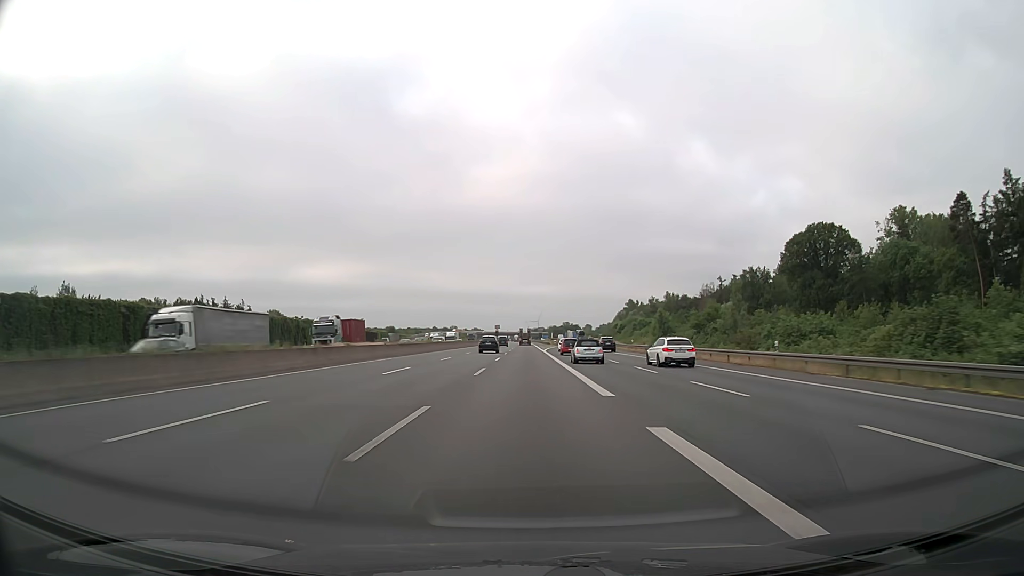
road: motorway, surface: asphalt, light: Day
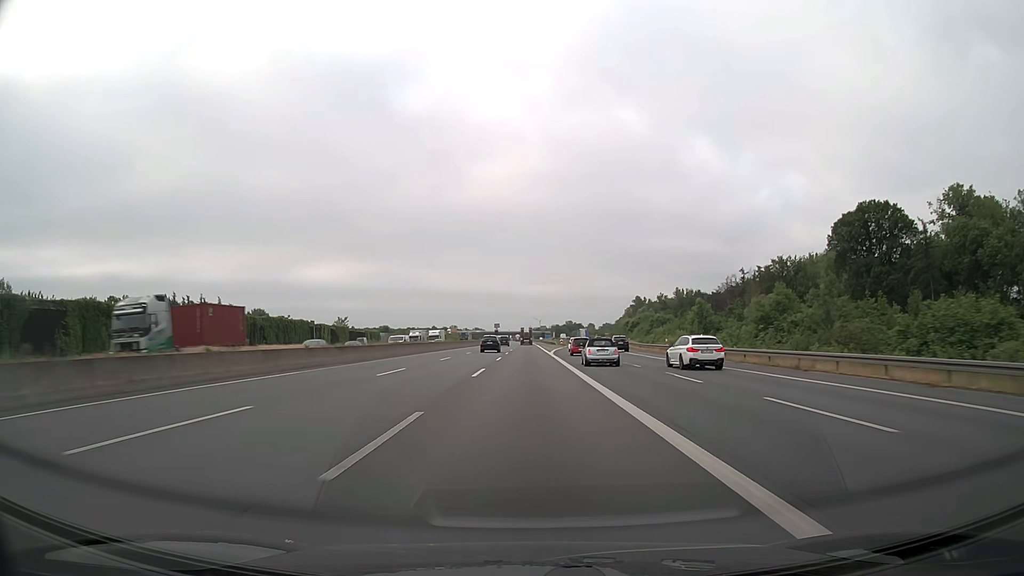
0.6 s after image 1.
(0.0, +19.0) m; 0°
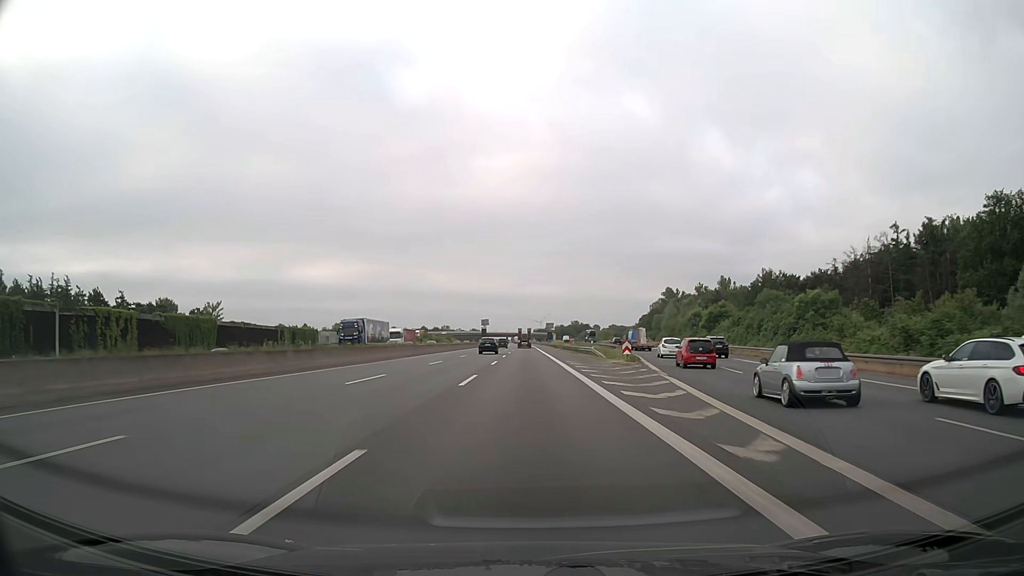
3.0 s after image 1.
(0.0, +76.1) m; 0°
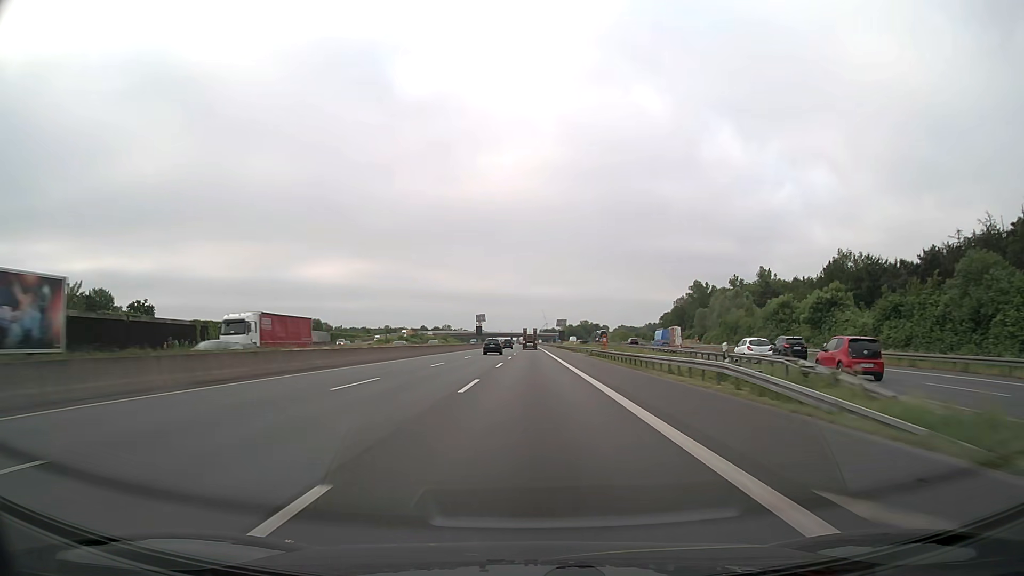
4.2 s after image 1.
(-0.2, +38.1) m; -1°
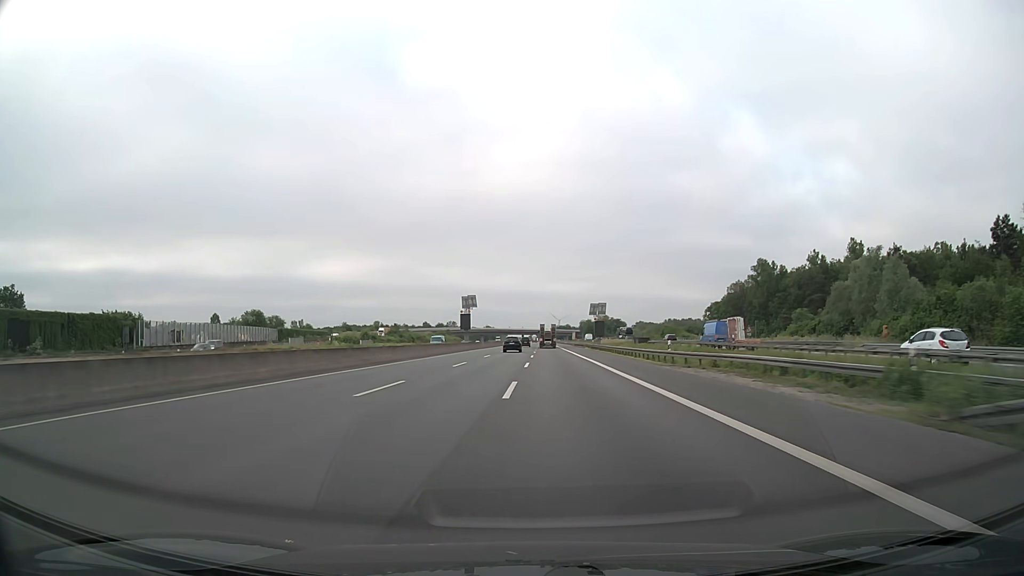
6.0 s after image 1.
(-0.7, +57.1) m; -1°
(0, +10) (0, +20) (0, +30) (0, +40) (0, +50) (0, +60) (0, +70) (0, +80) (0, +90) (0, +100) m
